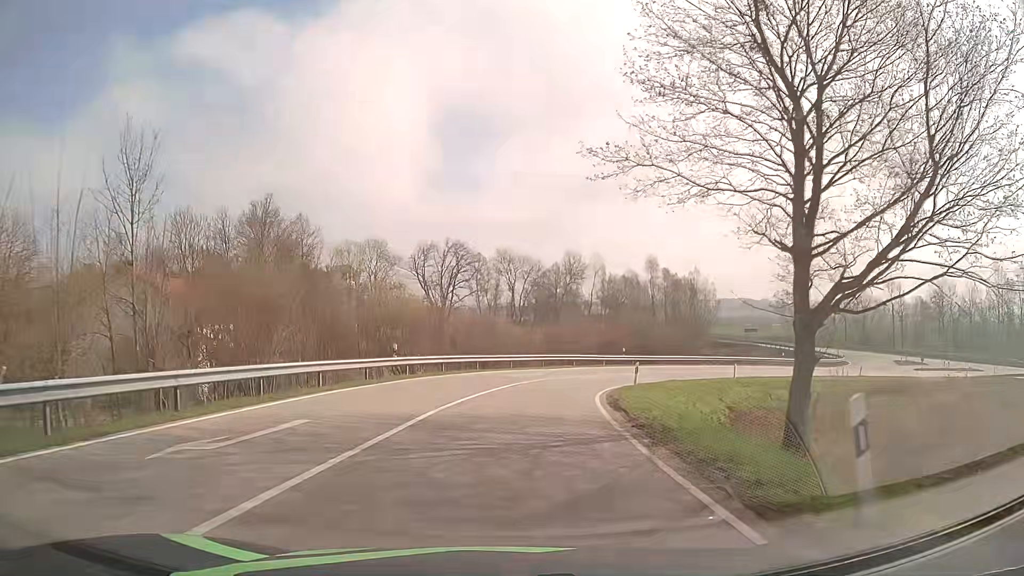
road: primary_link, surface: asphalt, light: Day
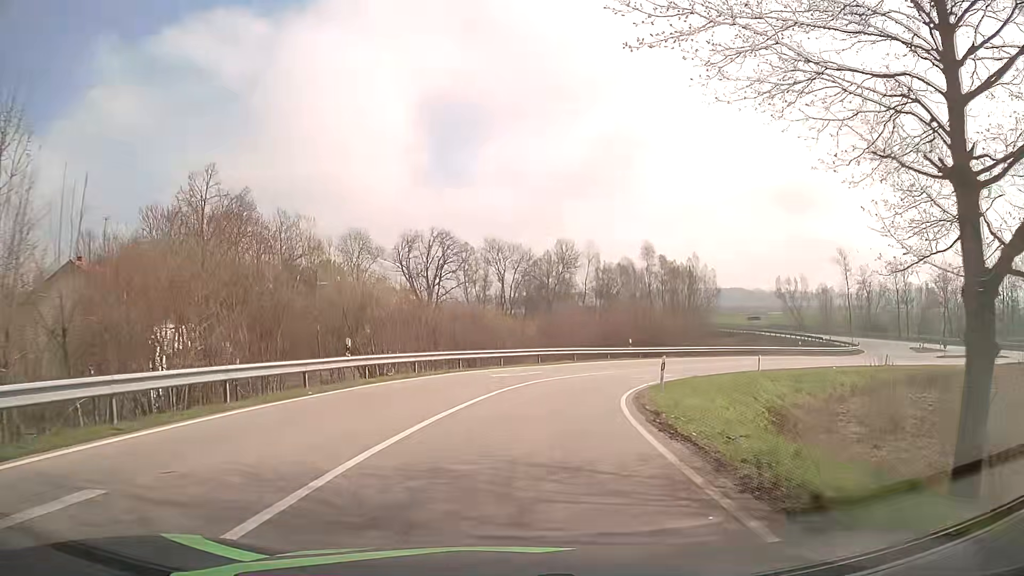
(0.0, +6.6) m; 0°
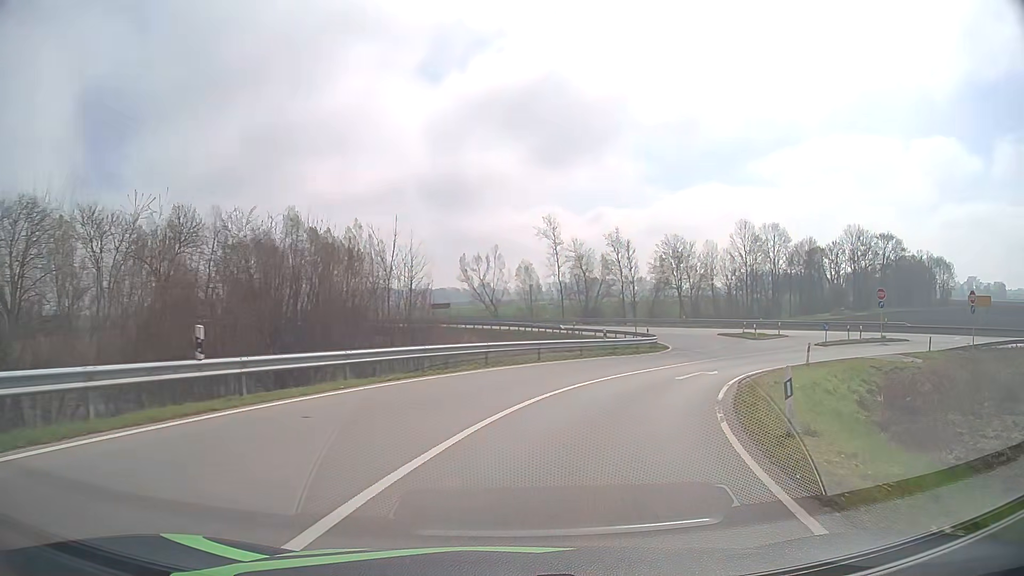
(+6.7, +33.3) m; +30°
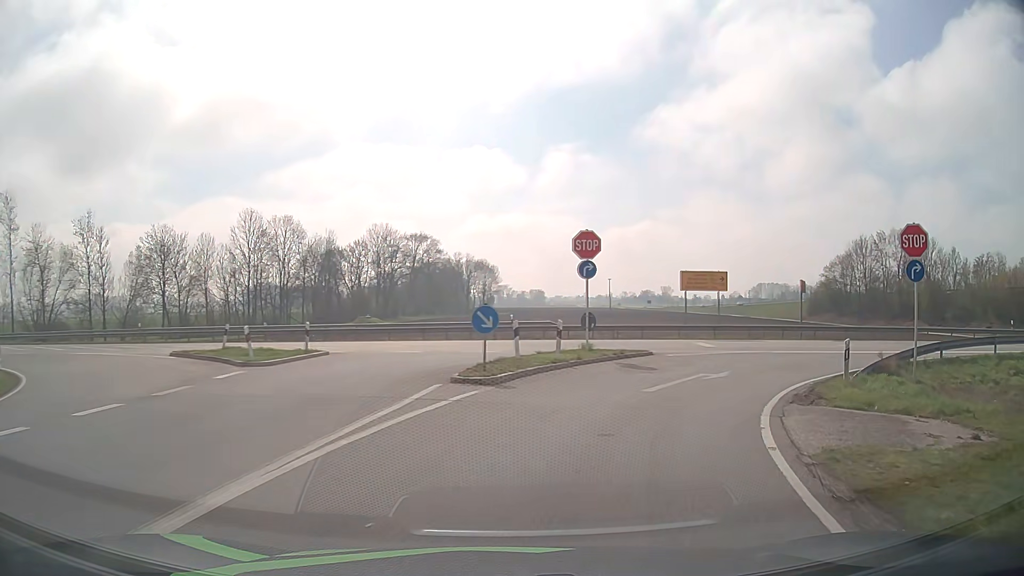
(+10.8, +30.1) m; +42°
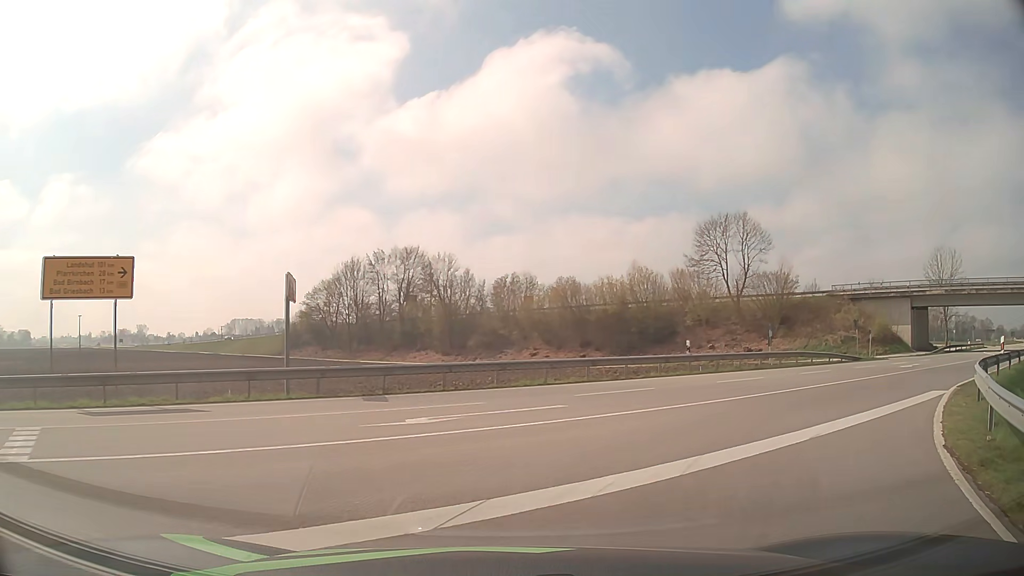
(+6.8, +18.5) m; +45°
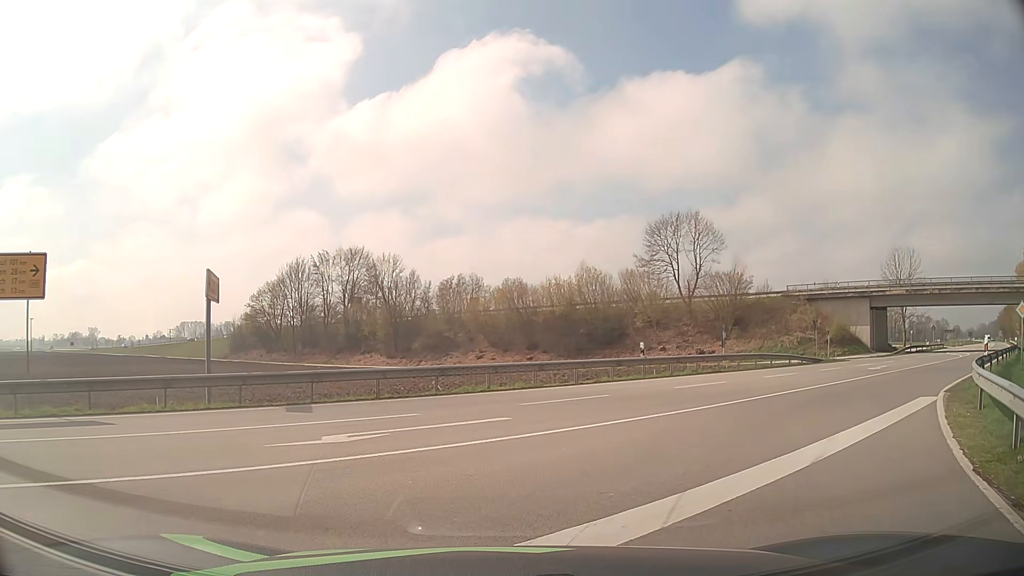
(0.0, +1.5) m; +4°
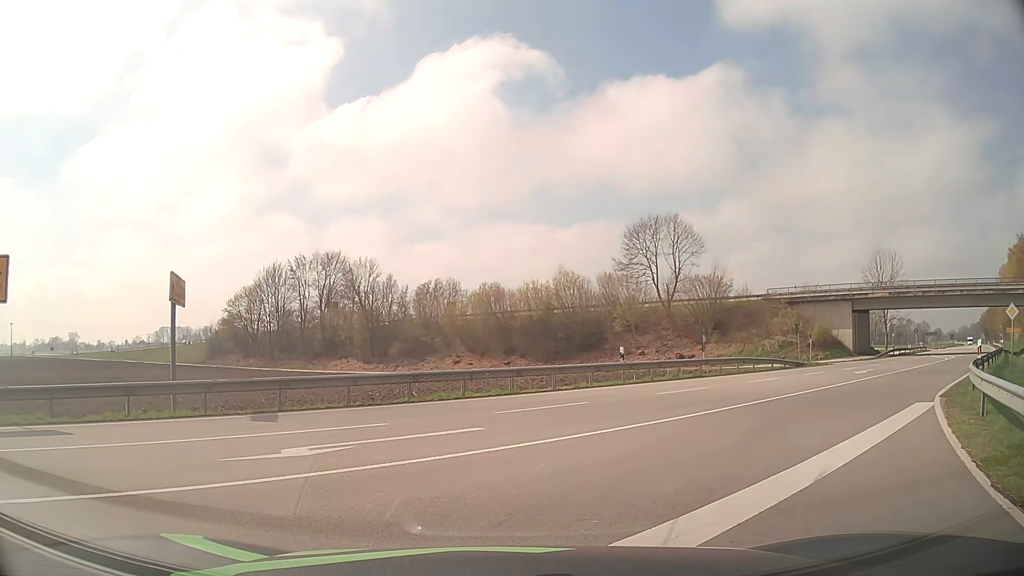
(0.0, +0.6) m; +1°
(+3, +10) (+9, +17) (+16, +24) (+23, +31) (+30, +38) (+38, +45) (+45, +52) (+52, +59) (+58, +67) (+65, +74) m
